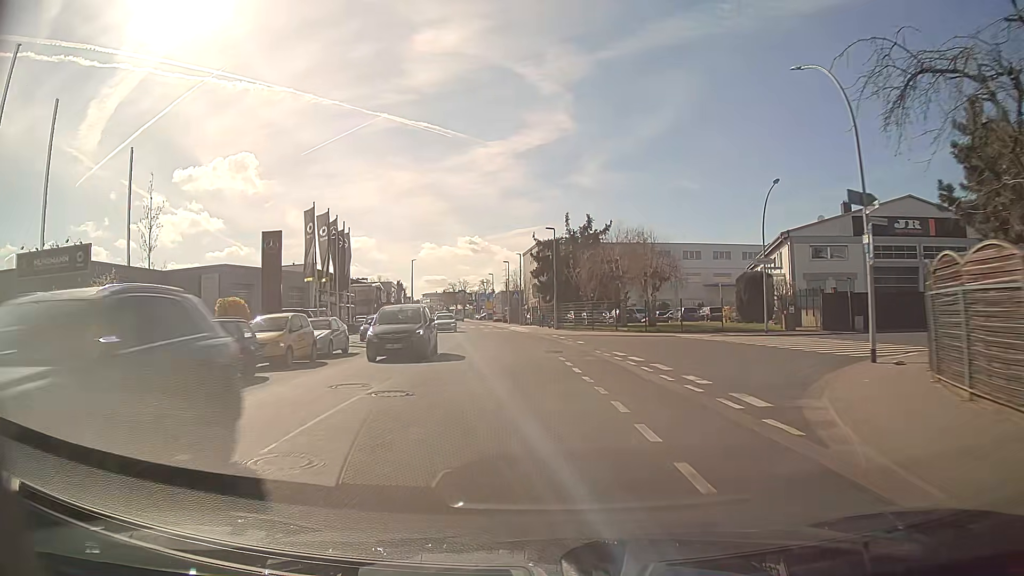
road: tertiary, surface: asphalt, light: Day
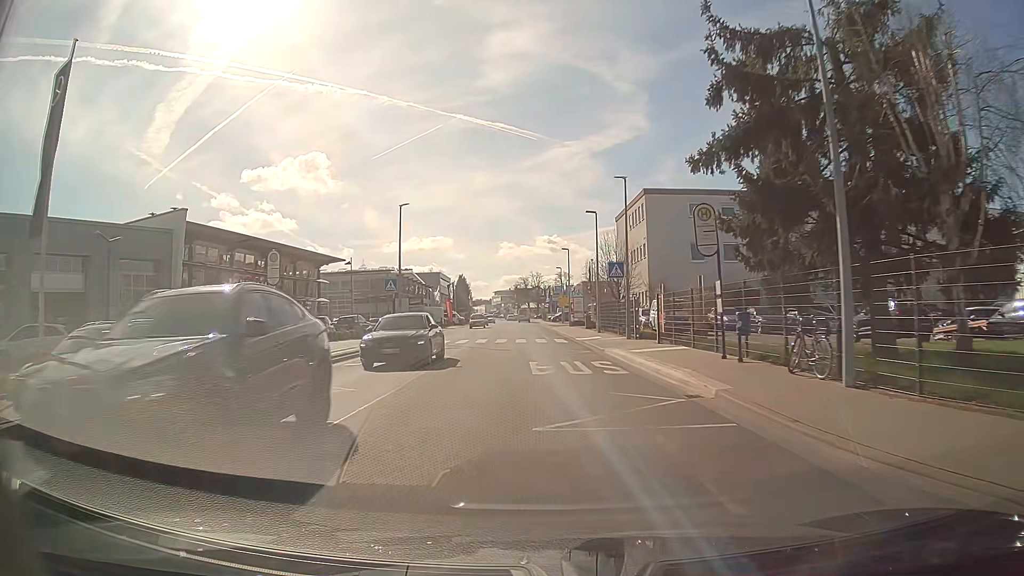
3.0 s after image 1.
(-2.5, +40.2) m; -7°
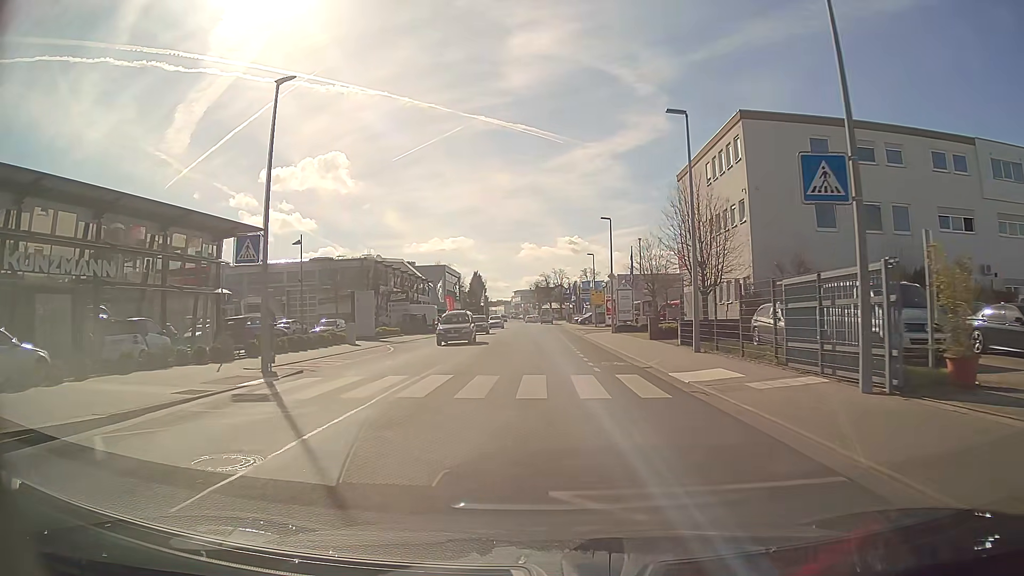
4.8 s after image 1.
(-0.5, +21.8) m; -2°
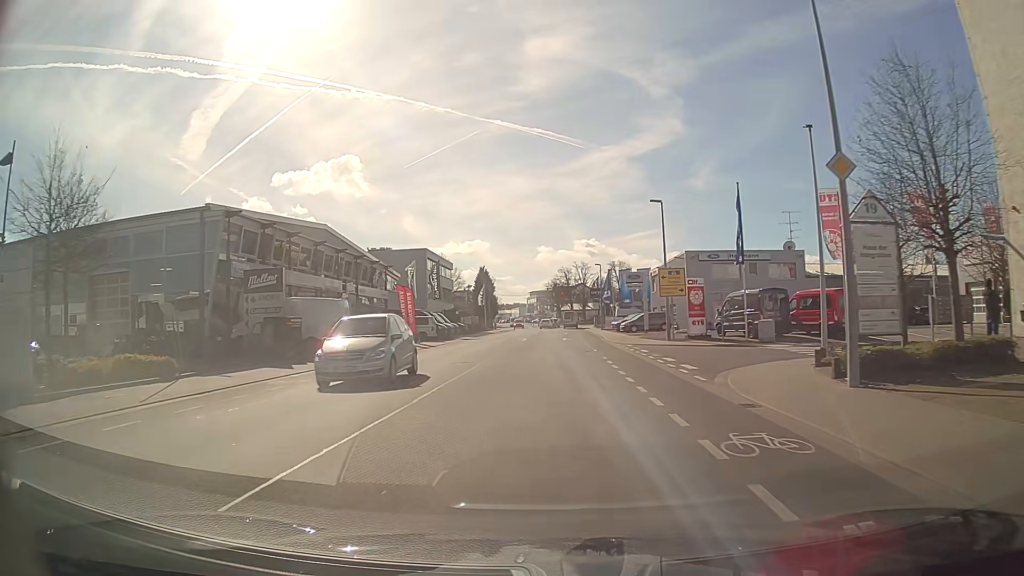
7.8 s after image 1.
(-0.3, +33.9) m; -2°
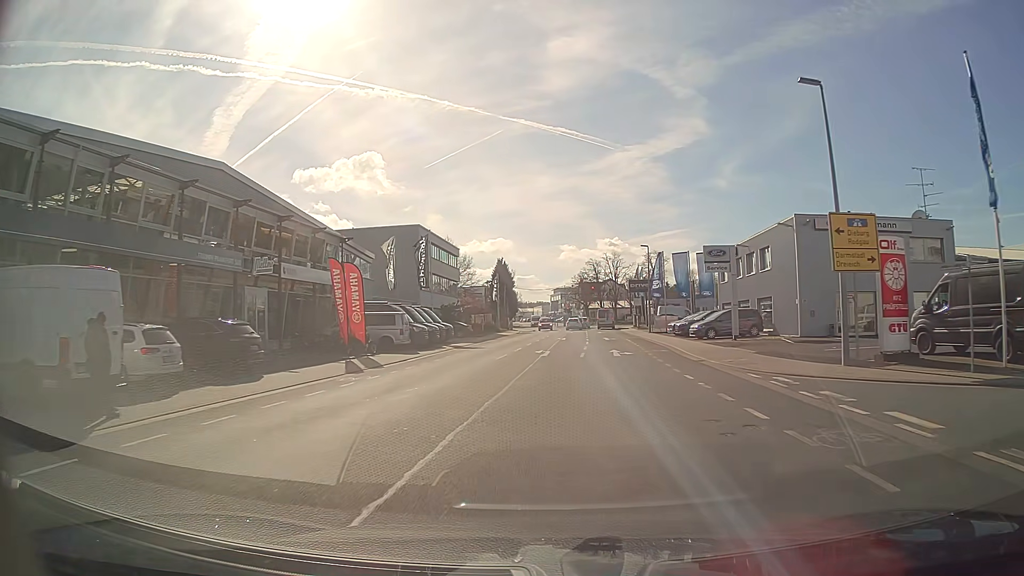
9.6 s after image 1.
(-0.3, +19.7) m; -2°
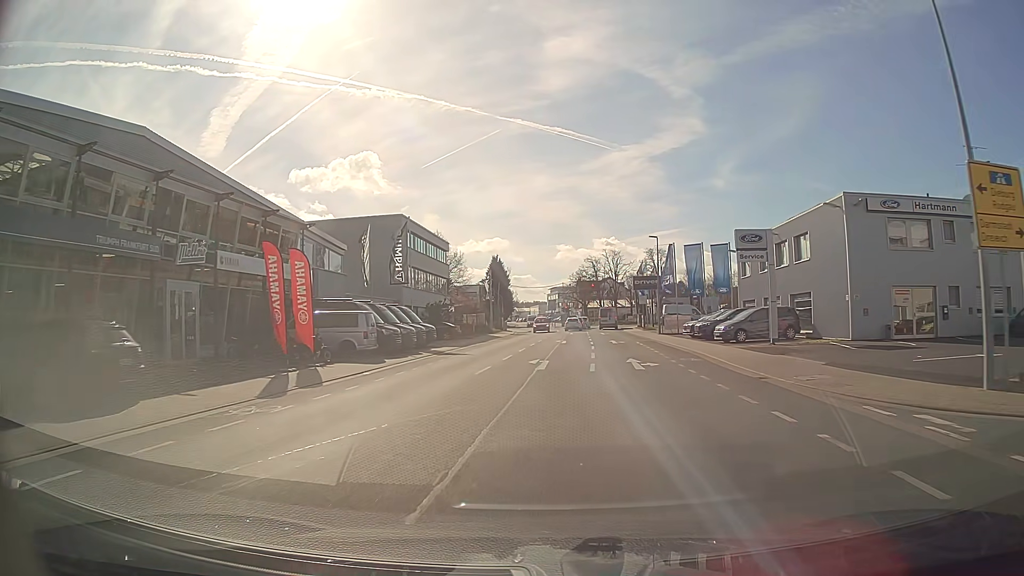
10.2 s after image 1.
(0.0, +6.5) m; 0°
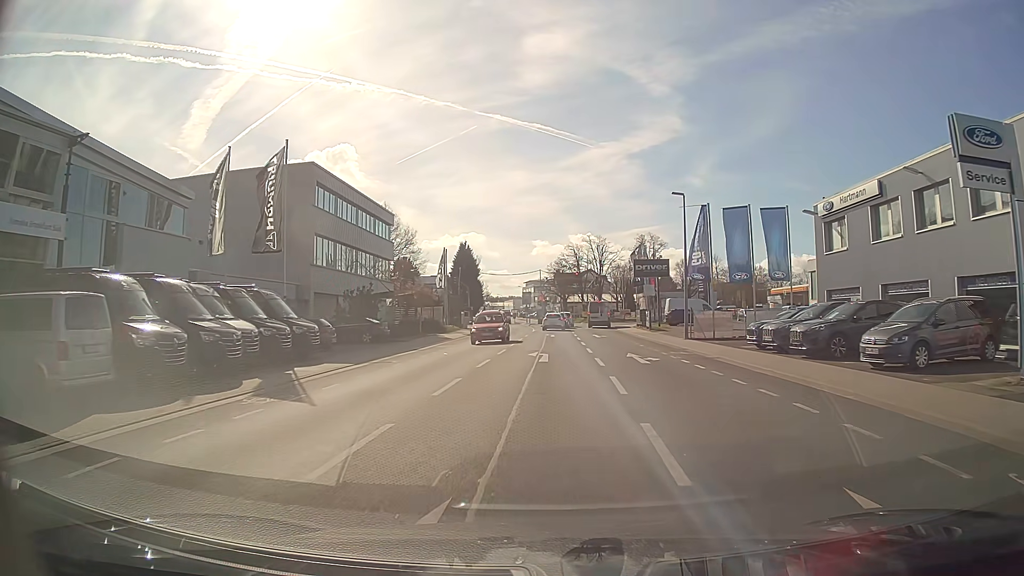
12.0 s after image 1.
(+0.3, +17.8) m; +2°
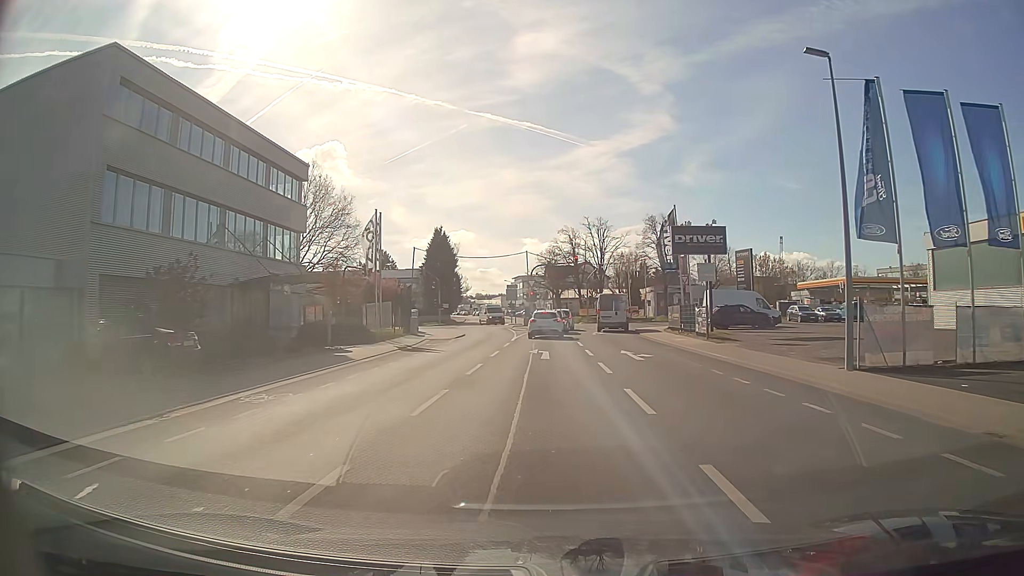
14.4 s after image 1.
(+0.2, +20.4) m; +1°
(0, +10) (0, +20) (0, +30) (0, +40) (+1, +50) (+2, +60) (-1, +69) (-9, +76) (-18, +78) (-28, +79) m
